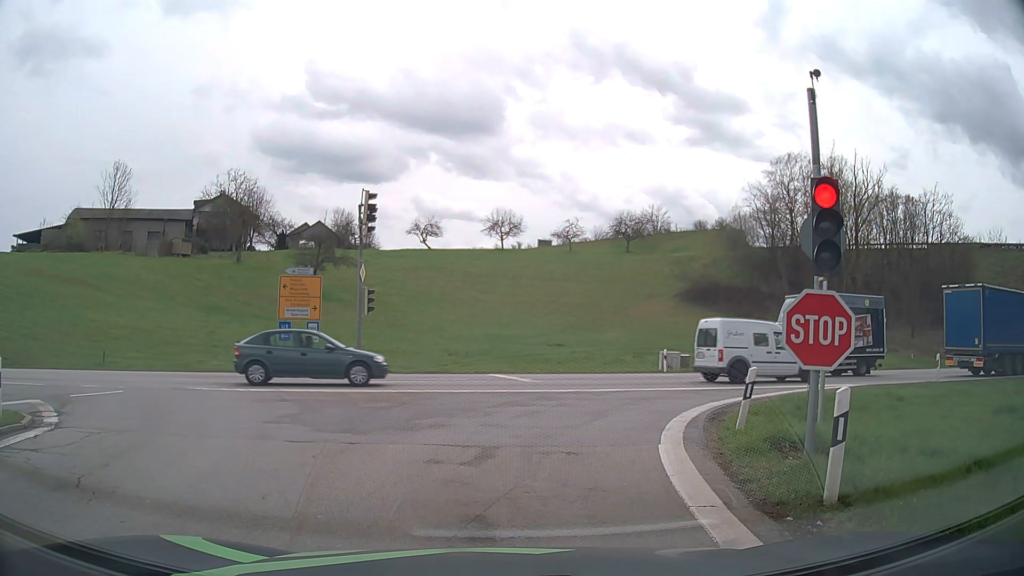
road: motorway_link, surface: asphalt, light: Day
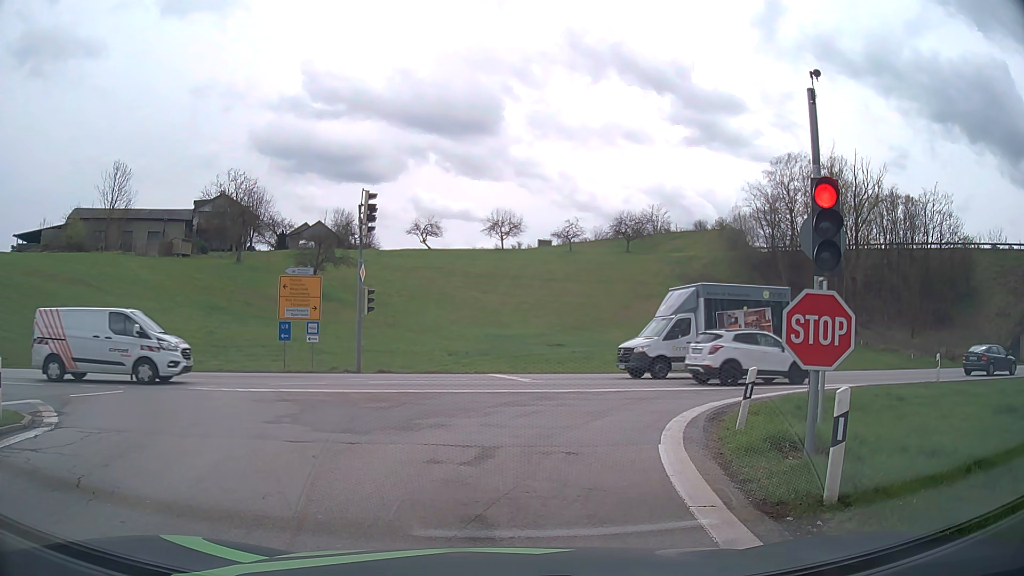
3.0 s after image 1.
(0.0, 0.0) m; 0°
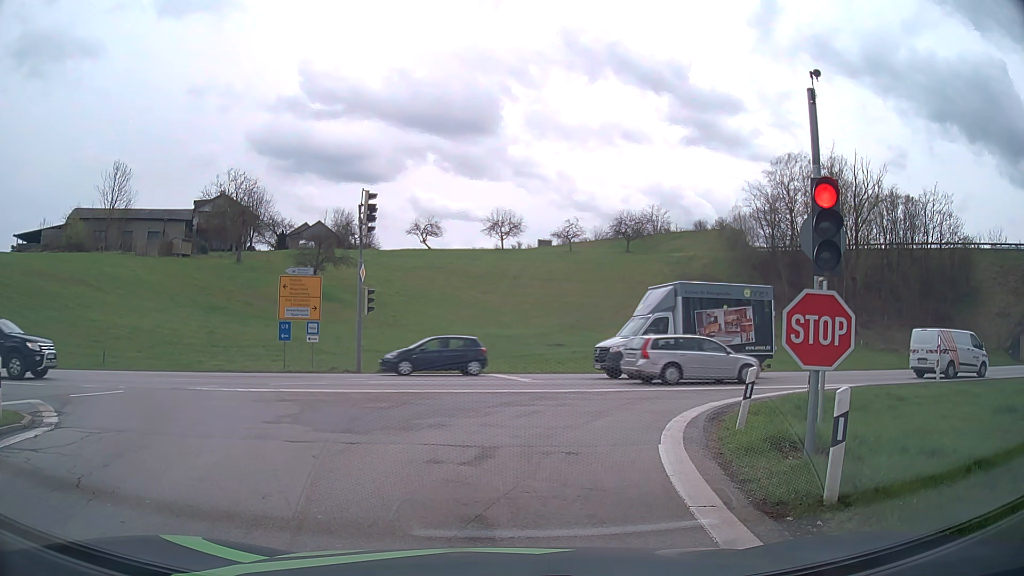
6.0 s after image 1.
(0.0, 0.0) m; 0°
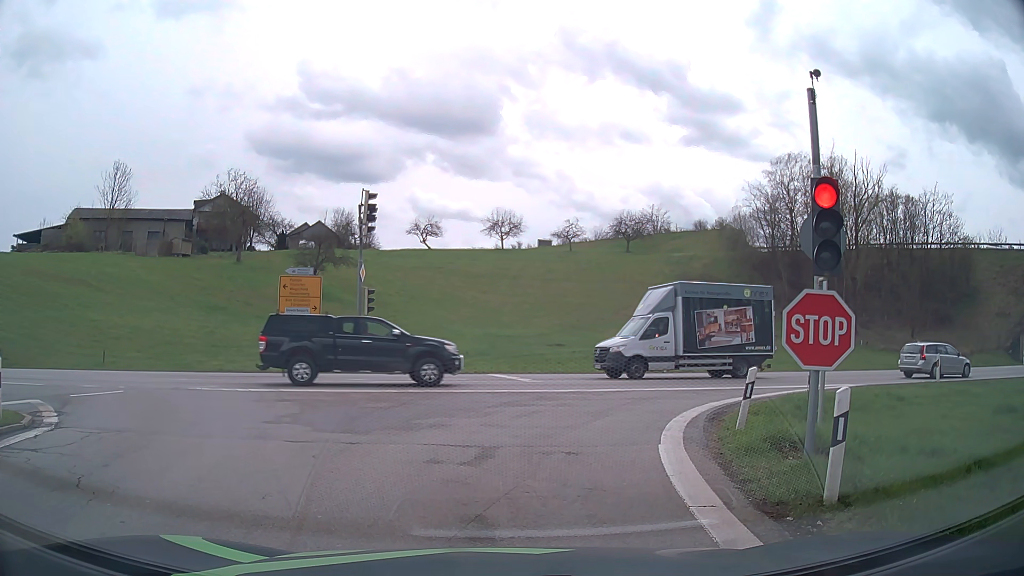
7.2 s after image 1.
(0.0, 0.0) m; 0°
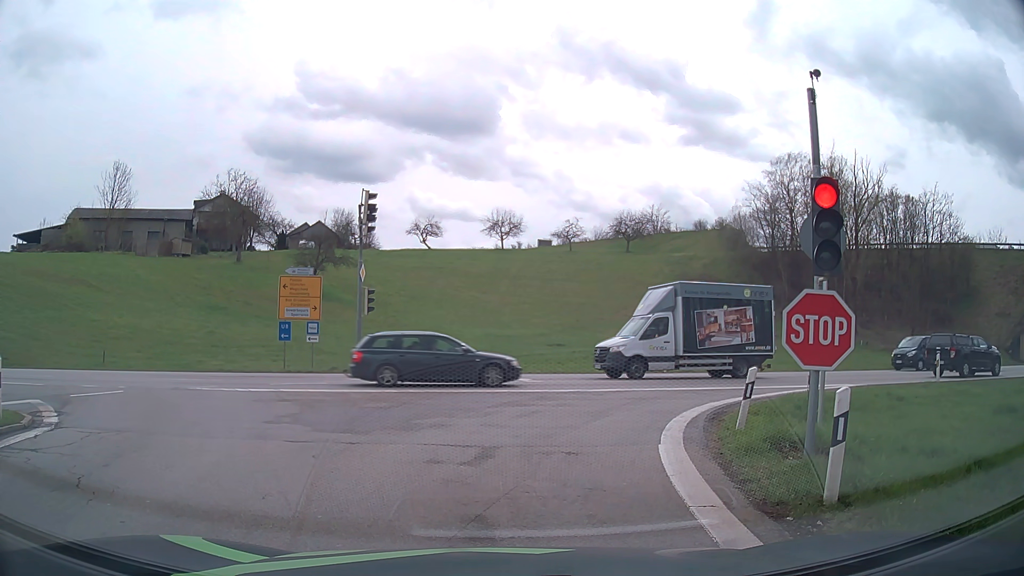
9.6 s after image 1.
(0.0, 0.0) m; 0°
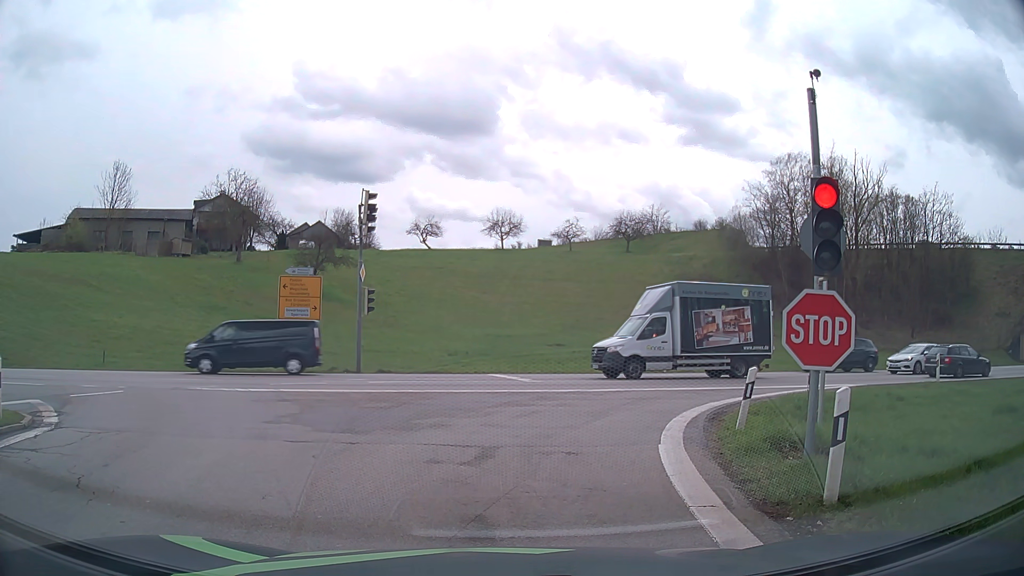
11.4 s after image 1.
(0.0, 0.0) m; 0°
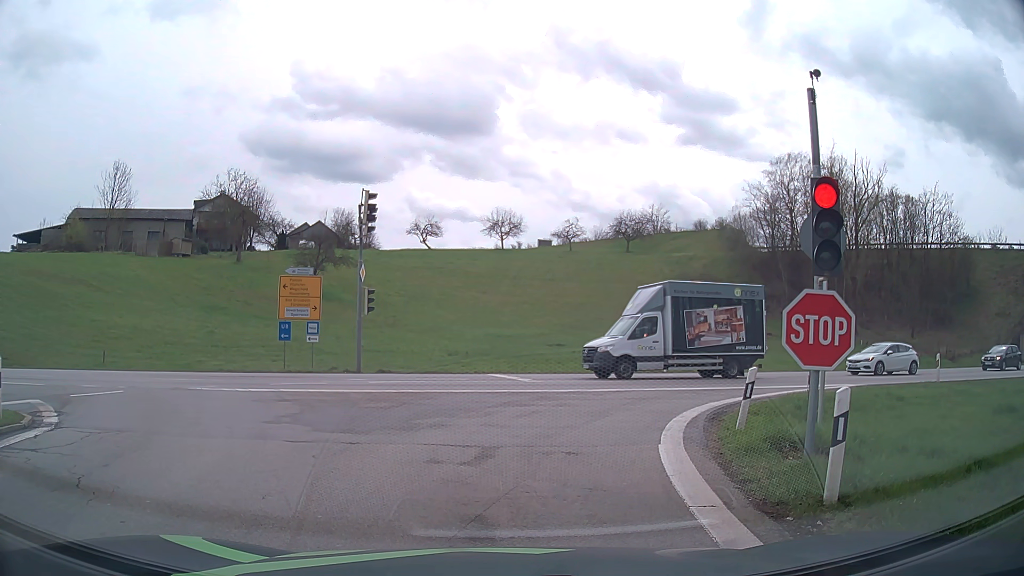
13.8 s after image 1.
(0.0, 0.0) m; 0°
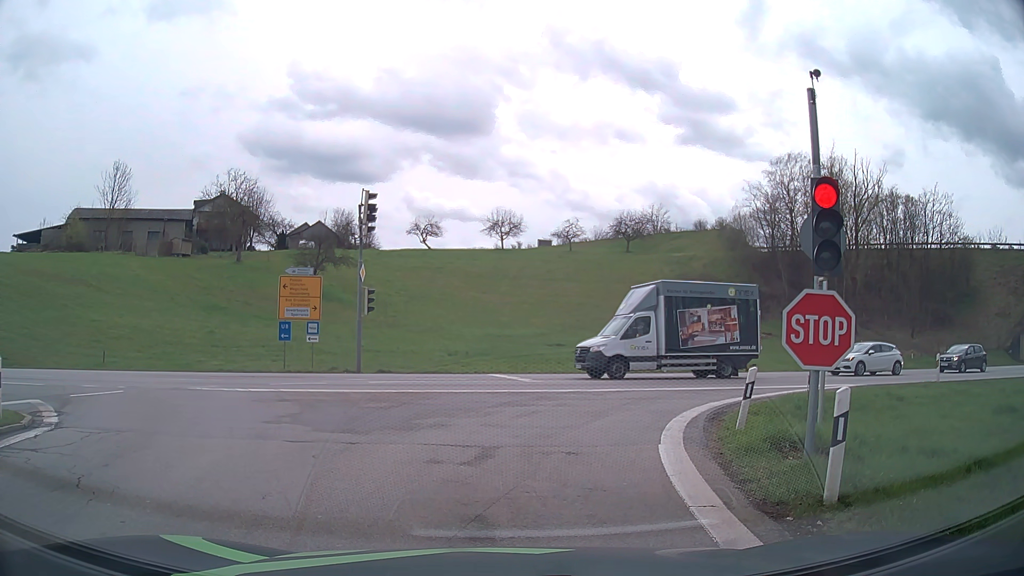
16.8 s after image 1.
(0.0, 0.0) m; 0°
(0, +10) (+5, +19) (+13, +25) (+22, +28) (+32, +31) (+42, +33) (+51, +36) (+61, +39) (+70, +42) (+80, +45) m
